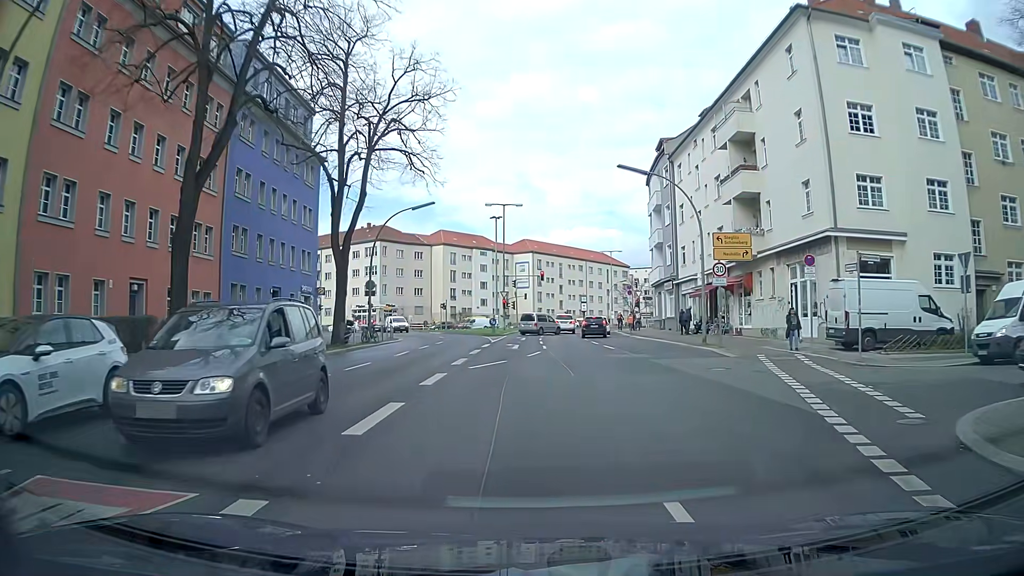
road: secondary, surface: asphalt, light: Day
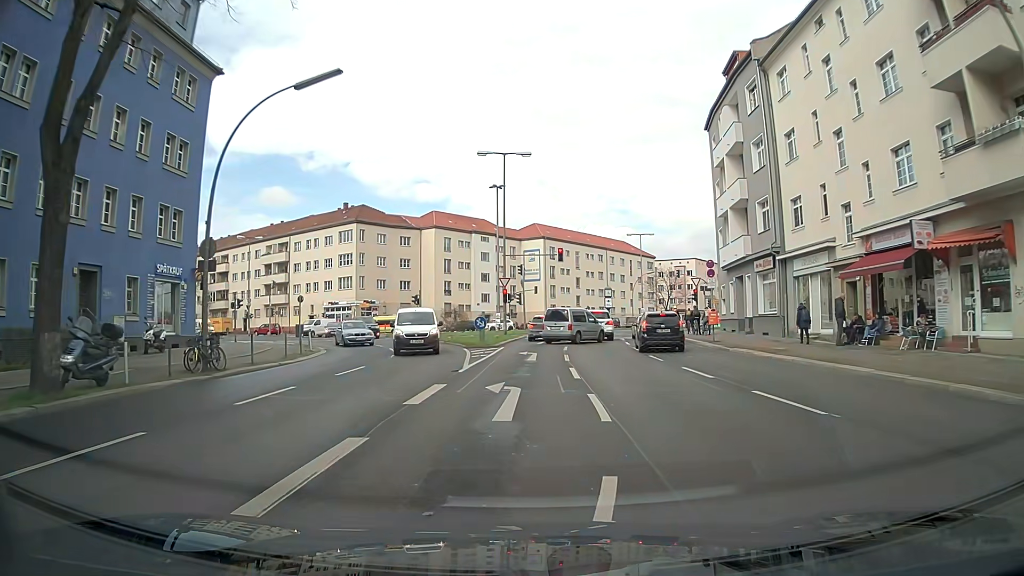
(+0.2, +21.4) m; 0°
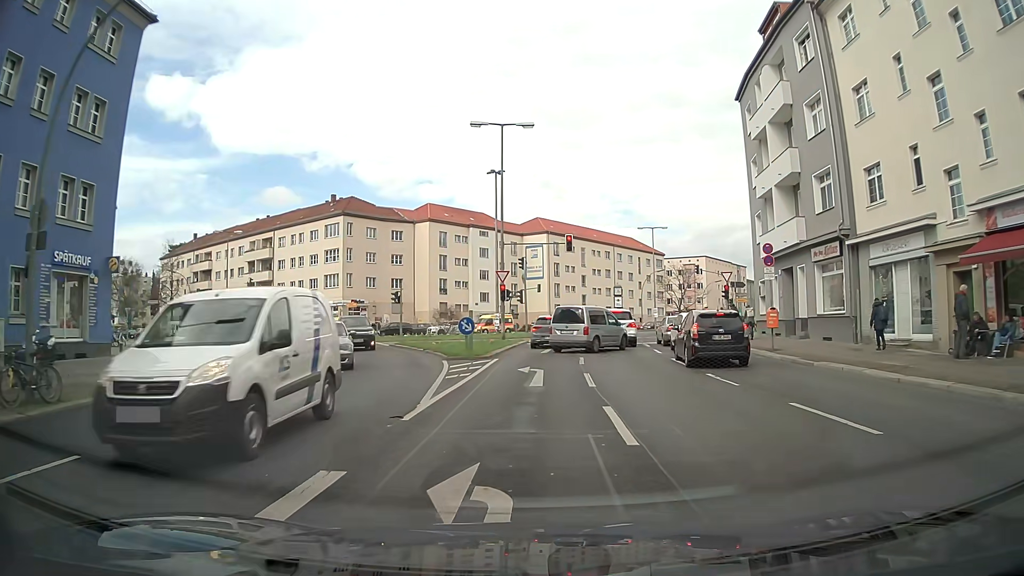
(-0.1, +7.5) m; -1°
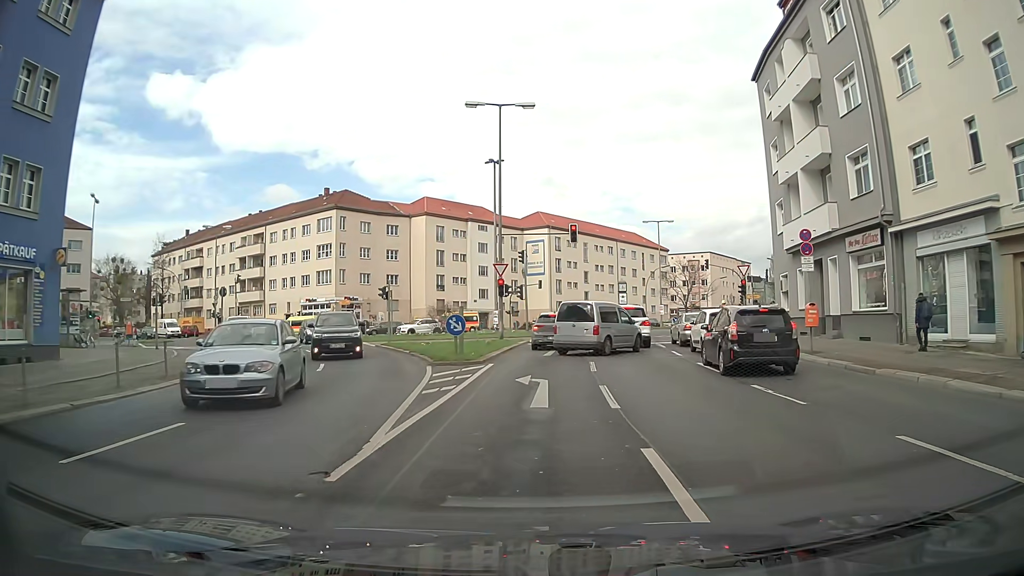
(0.0, +3.4) m; +1°
